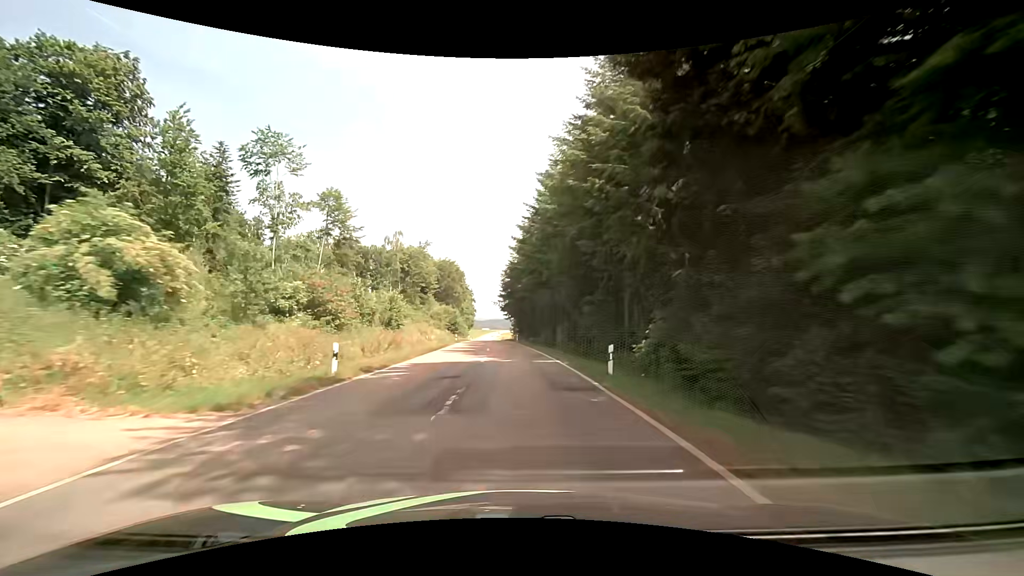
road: tertiary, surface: asphalt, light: Day
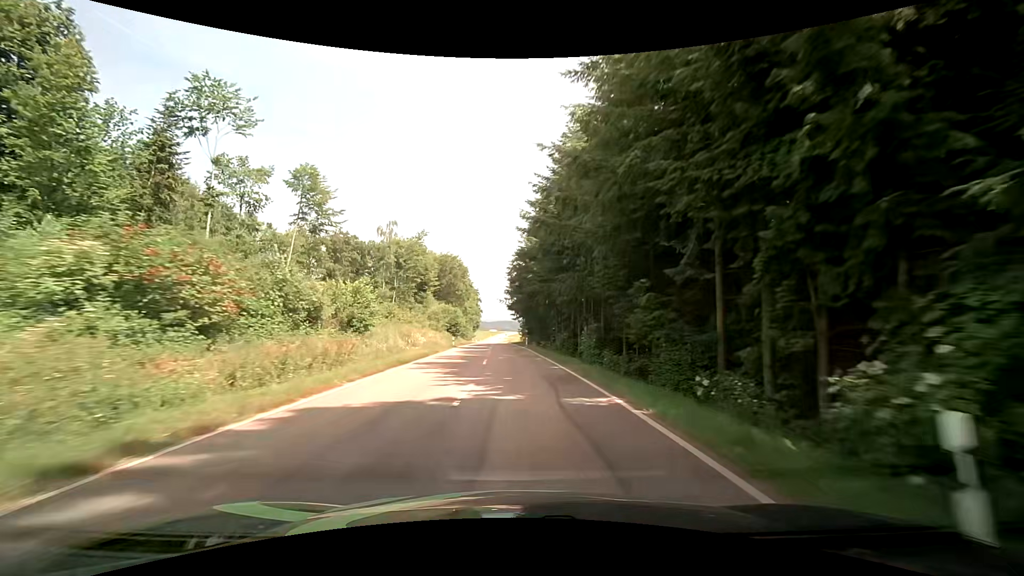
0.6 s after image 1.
(-0.3, +10.8) m; -2°
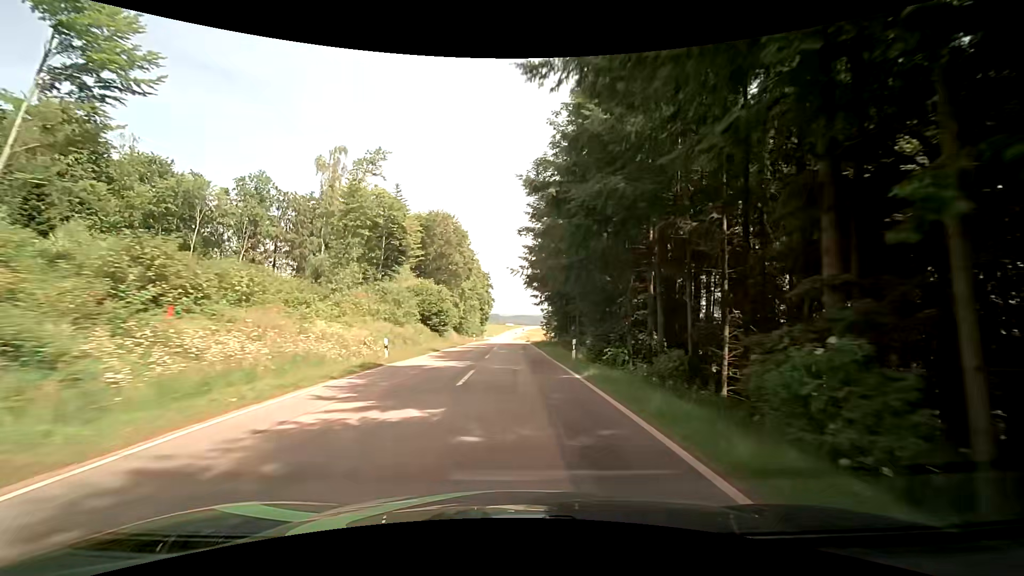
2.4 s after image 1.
(-0.6, +32.5) m; -2°
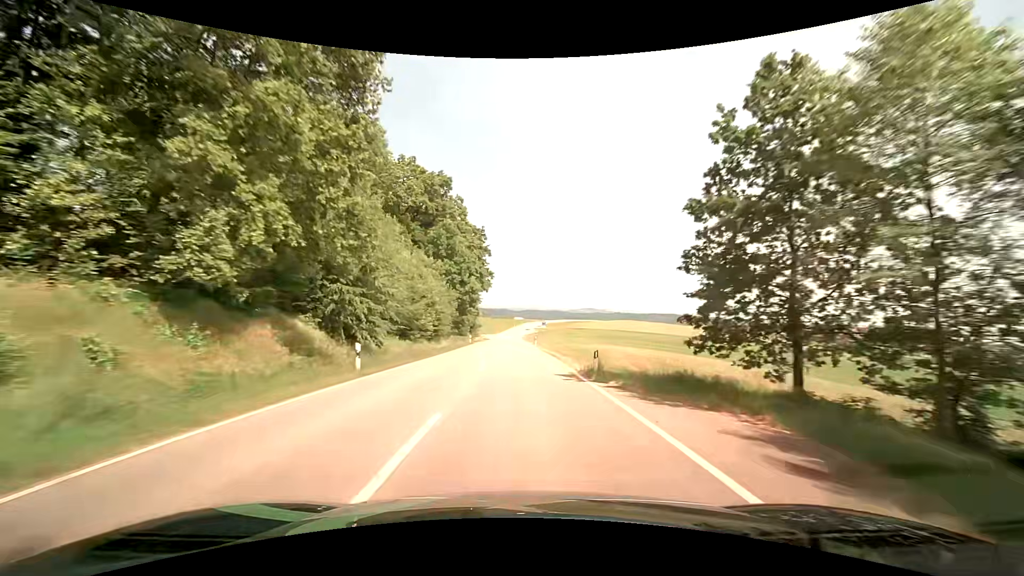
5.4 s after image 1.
(-0.7, +54.8) m; -1°
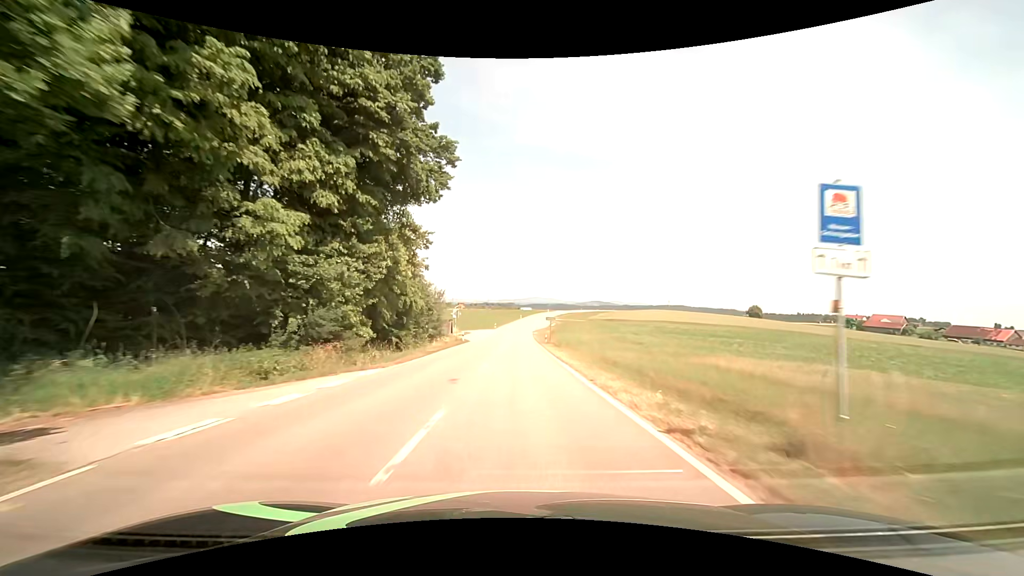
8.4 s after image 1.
(-0.8, +56.3) m; -1°
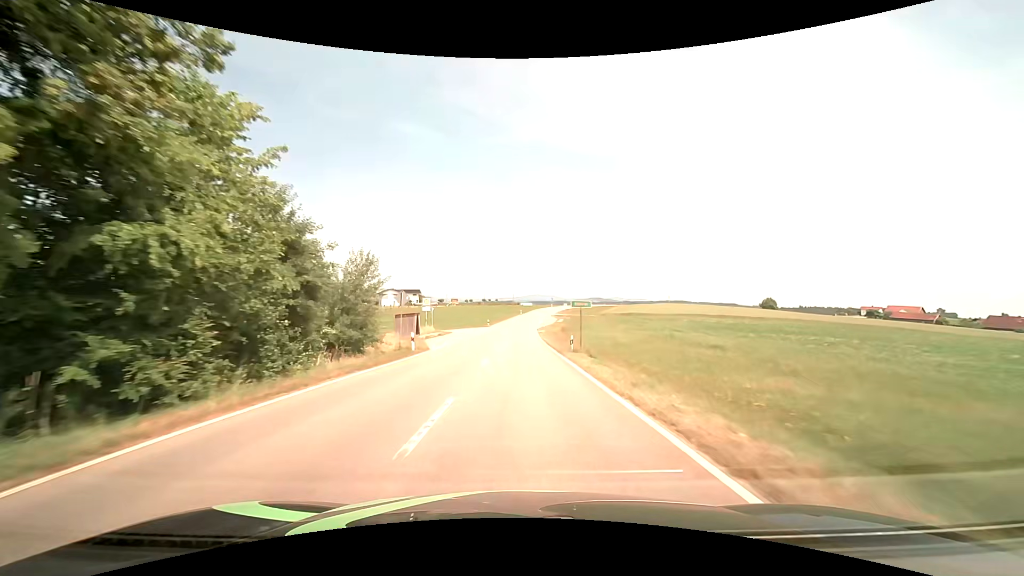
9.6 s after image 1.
(0.0, +22.8) m; 0°
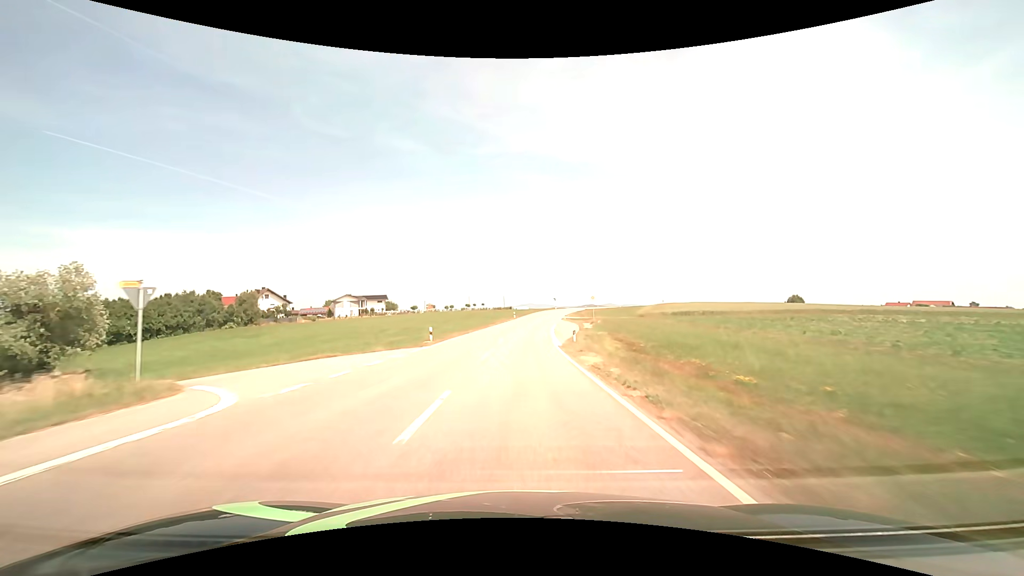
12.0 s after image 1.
(+0.3, +45.7) m; +1°
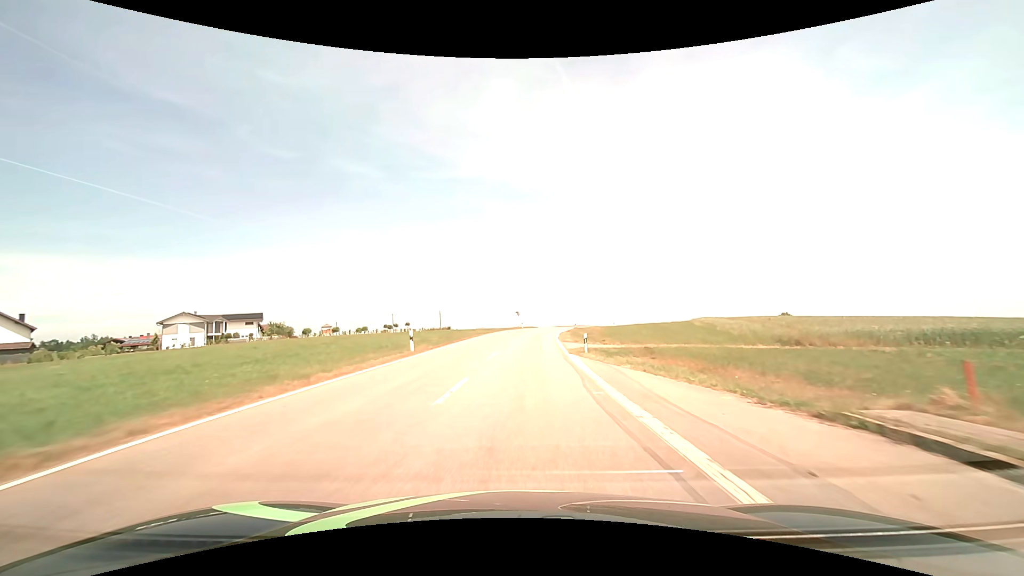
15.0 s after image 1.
(+2.0, +55.8) m; +5°
(0, +10) (+1, +20) (+1, +30) (+2, +40) (+2, +50) (+3, +60) (+5, +70) (+7, +80) (+9, +89) (+12, +99) m
